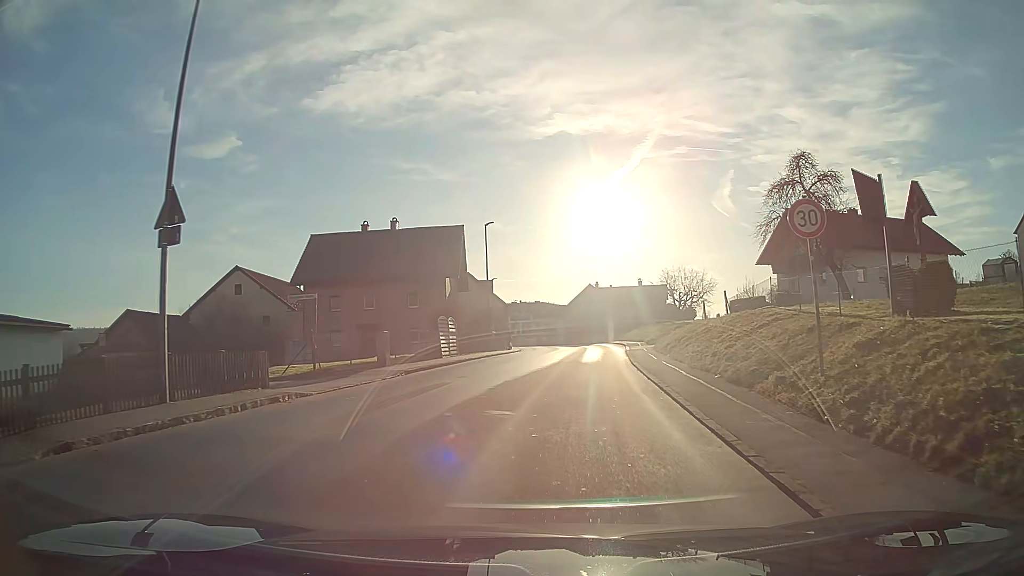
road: tertiary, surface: asphalt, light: Day
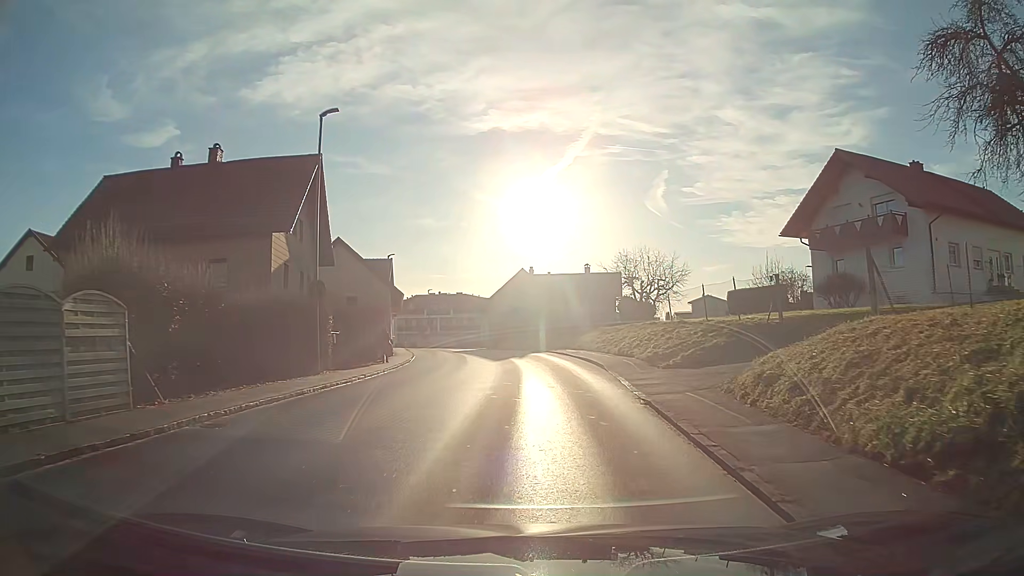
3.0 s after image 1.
(+1.3, +22.7) m; +5°
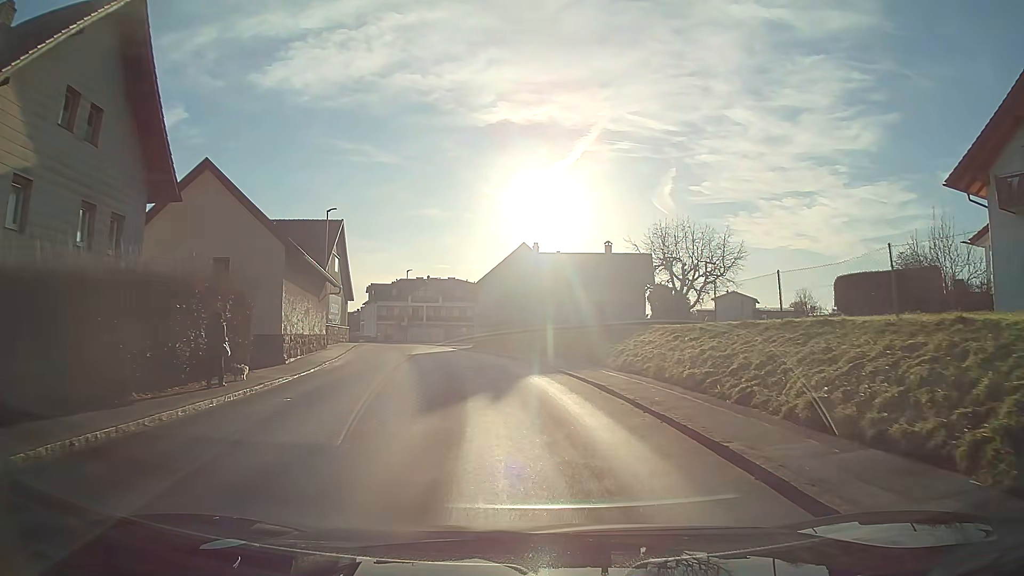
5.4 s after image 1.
(0.0, +18.5) m; -1°
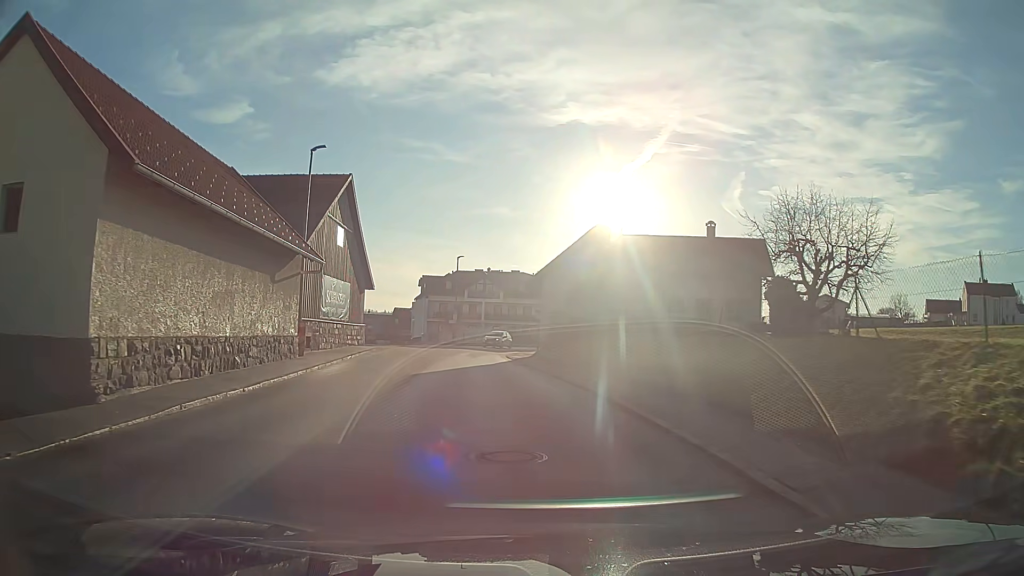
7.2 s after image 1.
(-0.7, +14.1) m; -6°
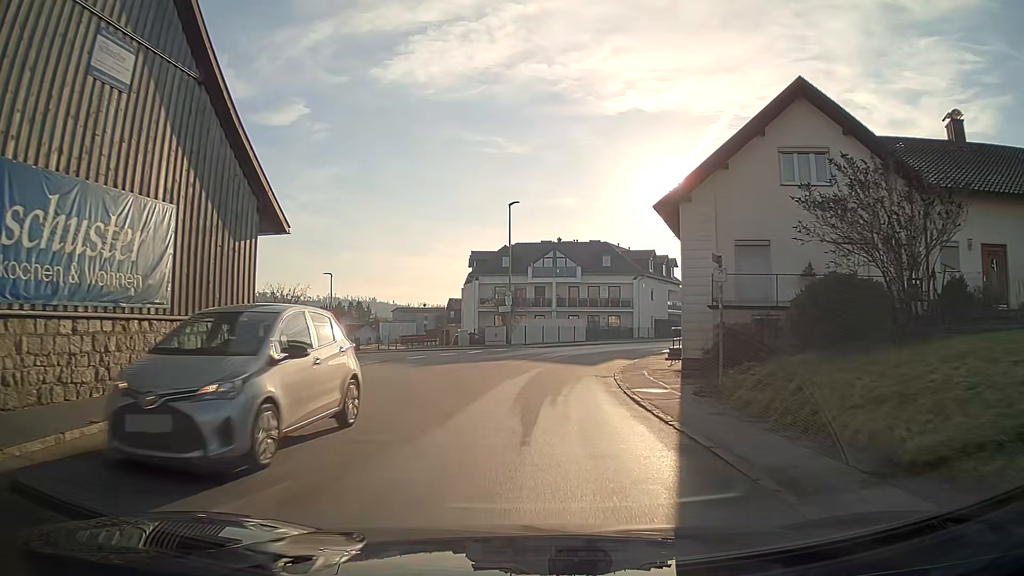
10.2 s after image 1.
(-1.4, +24.1) m; -5°
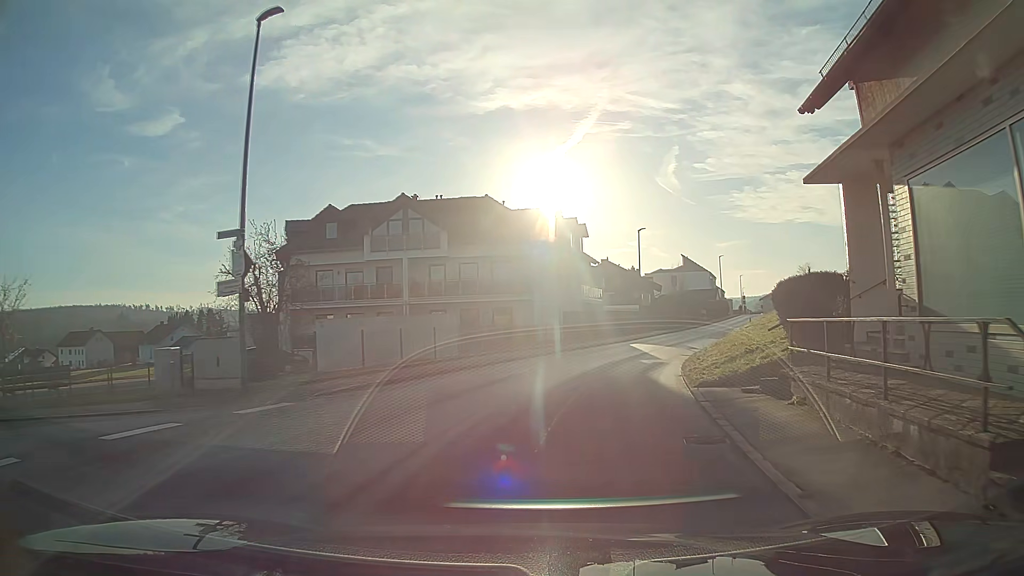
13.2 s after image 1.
(+2.0, +24.4) m; +12°
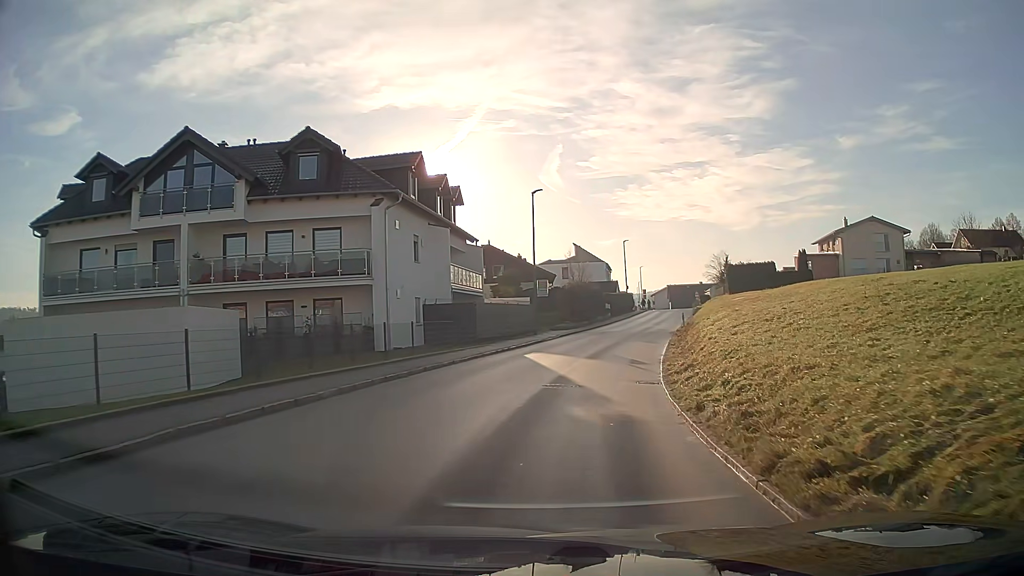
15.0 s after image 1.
(+1.3, +14.7) m; +10°
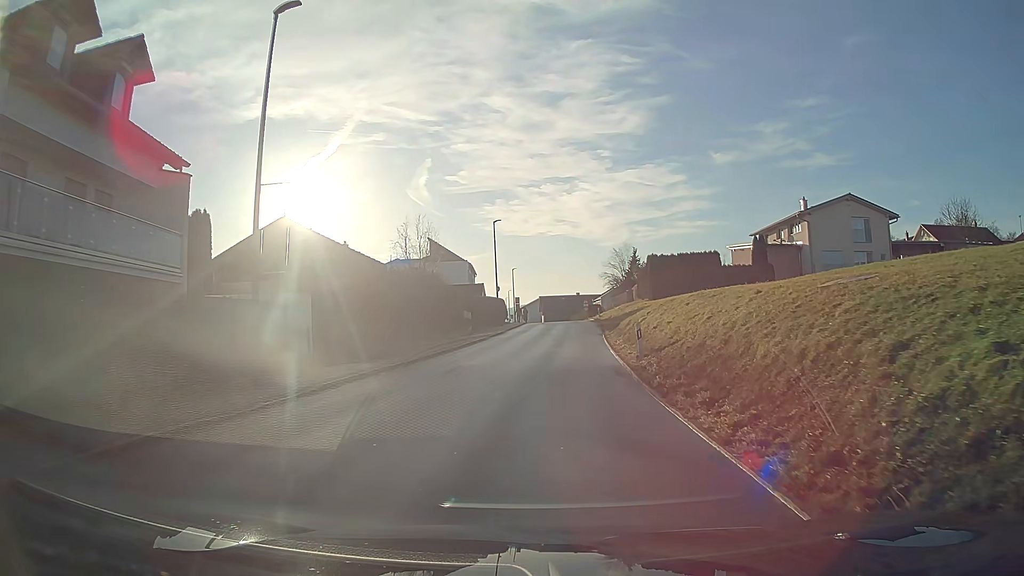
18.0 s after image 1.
(+2.4, +24.3) m; +10°
(0, +10) (+1, +20) (+1, +30) (+2, +40) (+3, +50) (+3, +60) (+3, +70) (+3, +80) (+3, +90) (+2, +100) m
